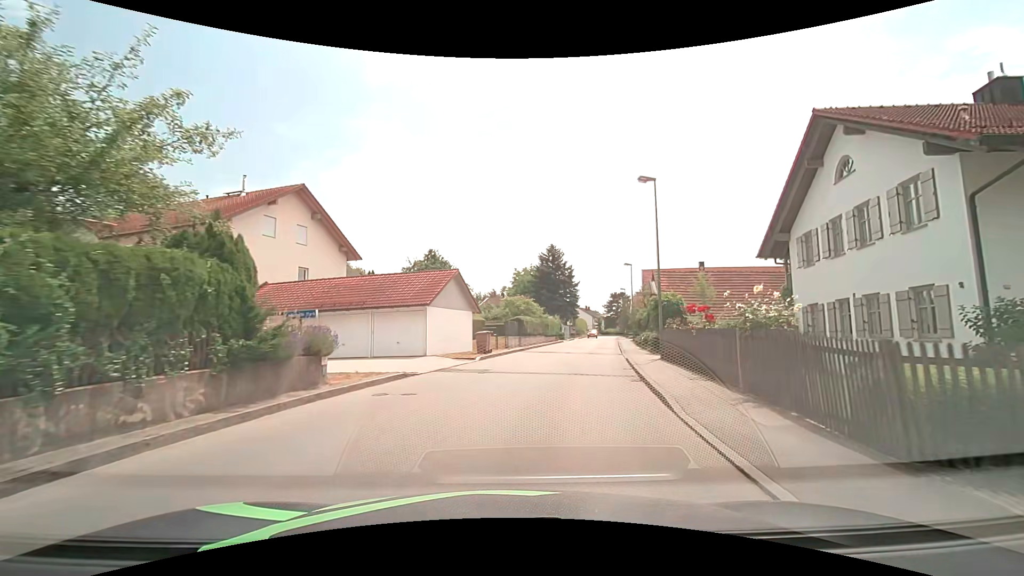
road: unclassified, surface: asphalt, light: Day
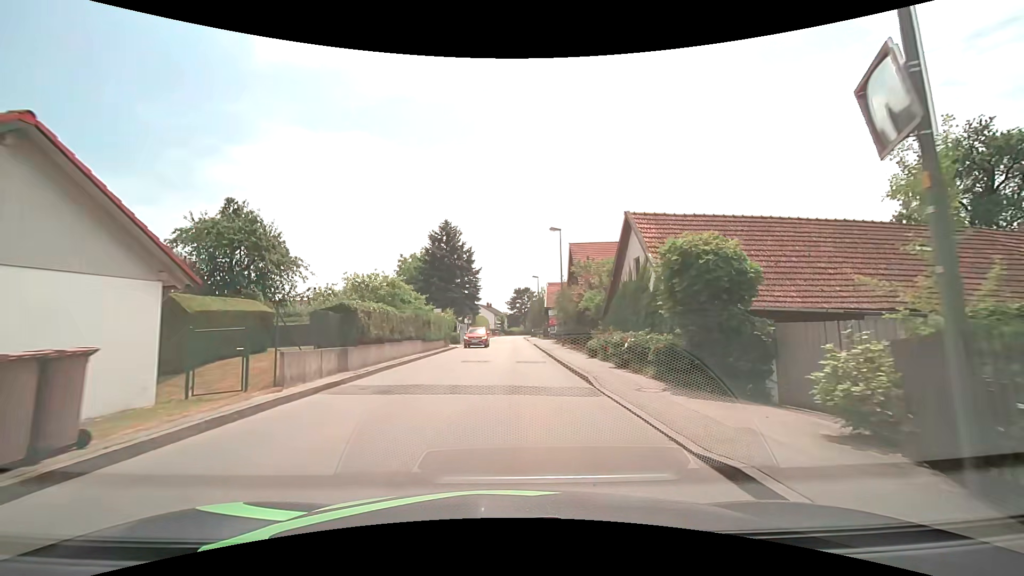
(+2.0, +18.9) m; +11°
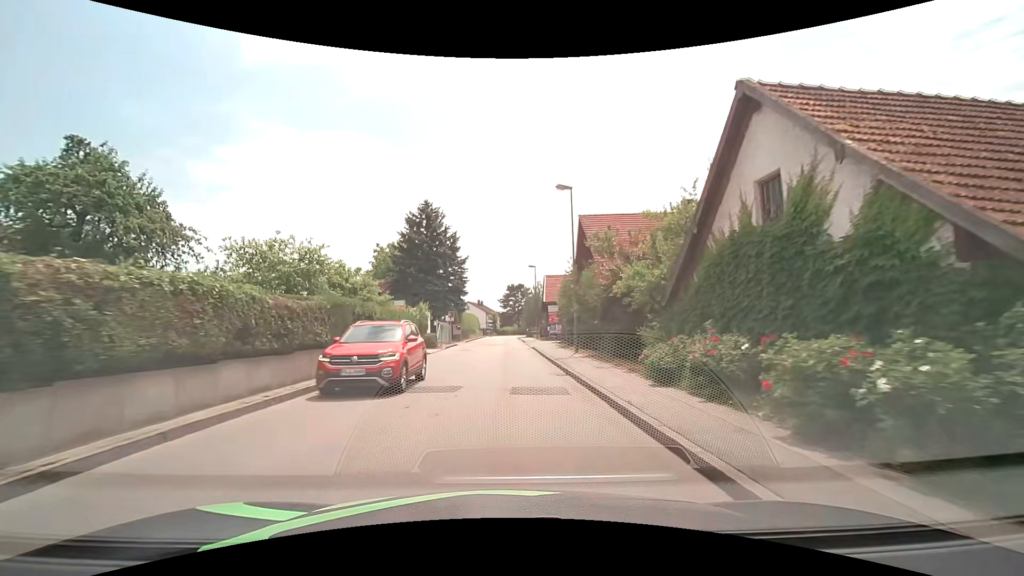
(+0.2, +10.1) m; +2°
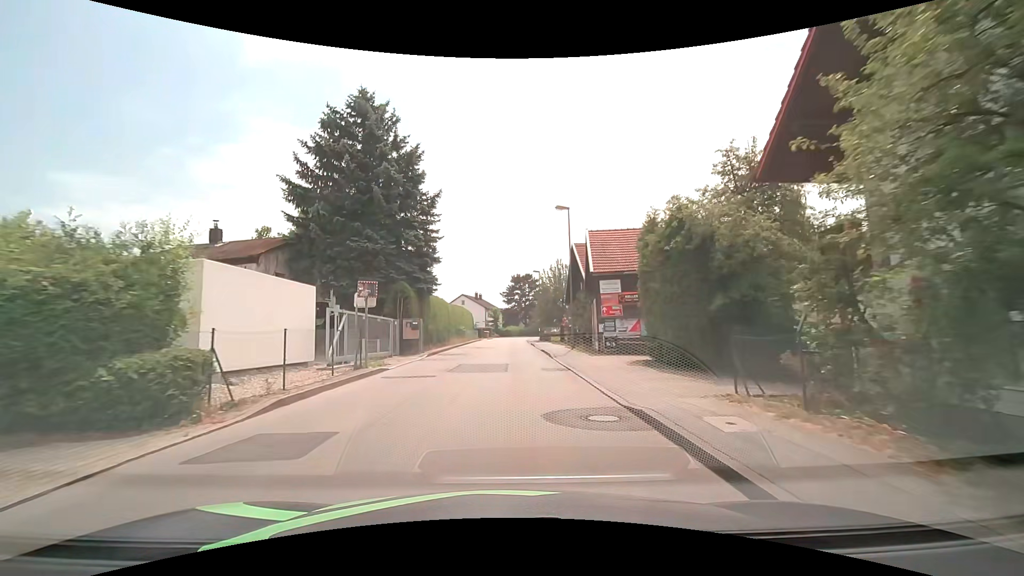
(-0.4, +26.7) m; -1°
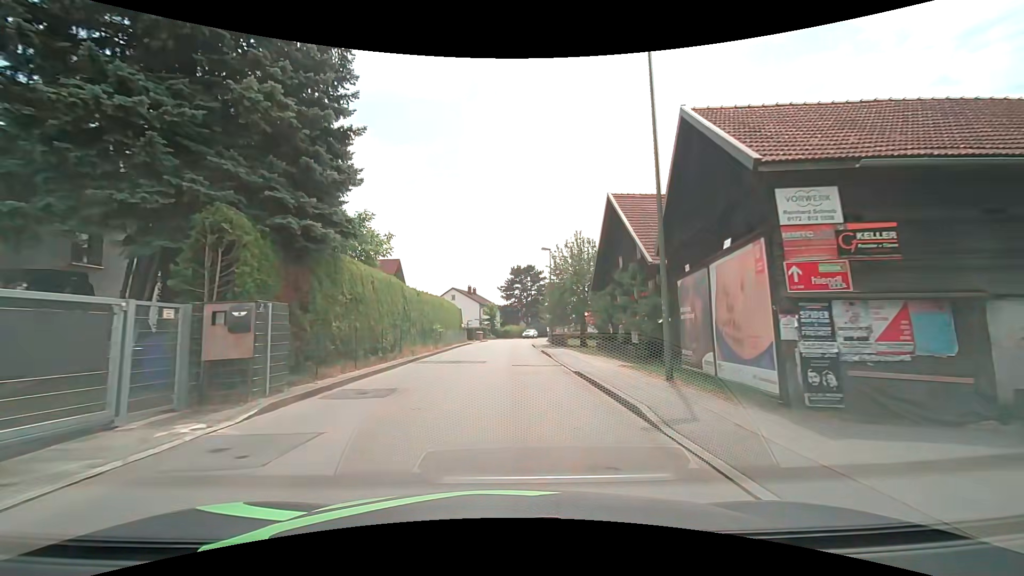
(0.0, +16.6) m; +1°
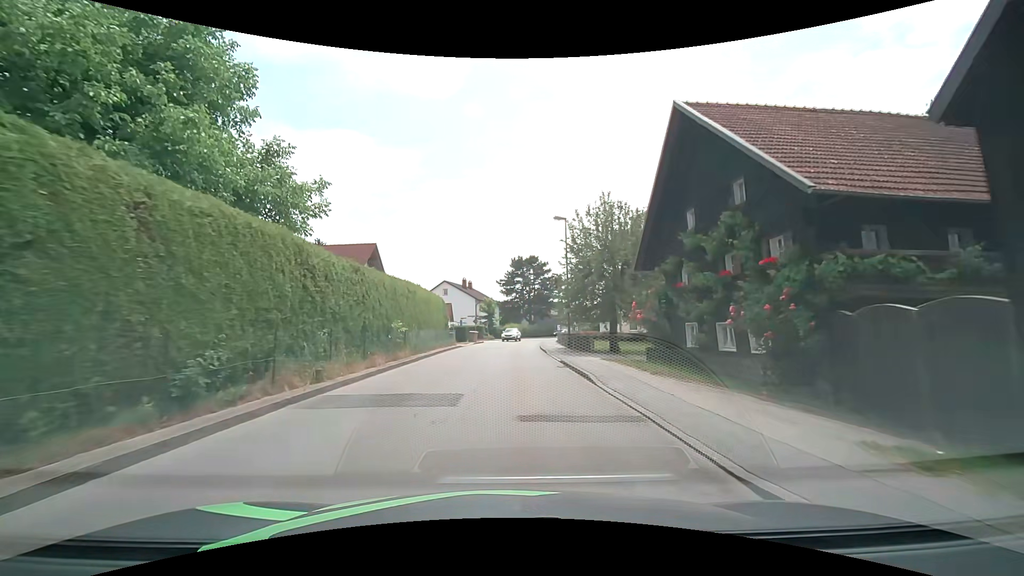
(-0.1, +11.5) m; -1°
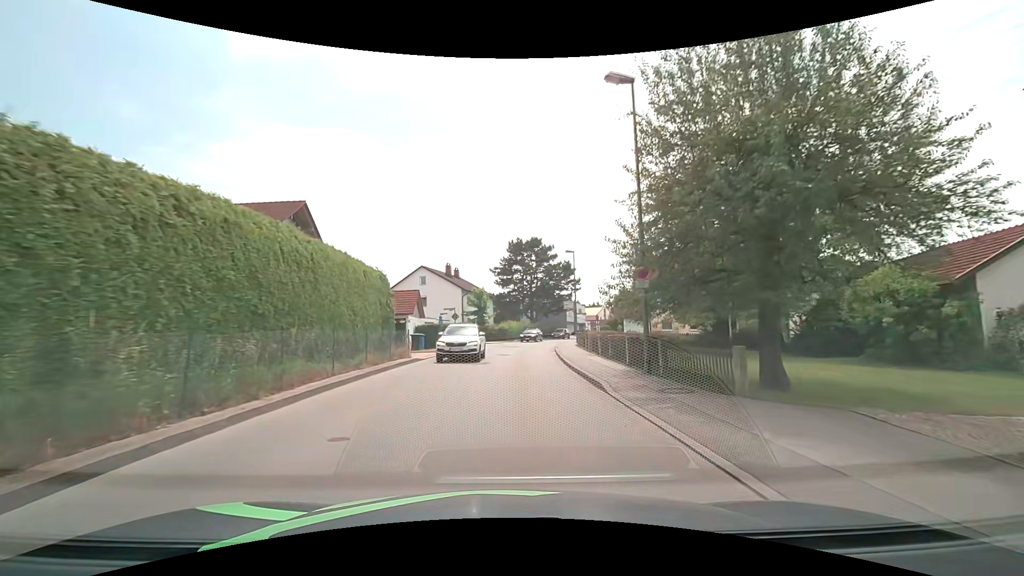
(+0.1, +17.6) m; 0°
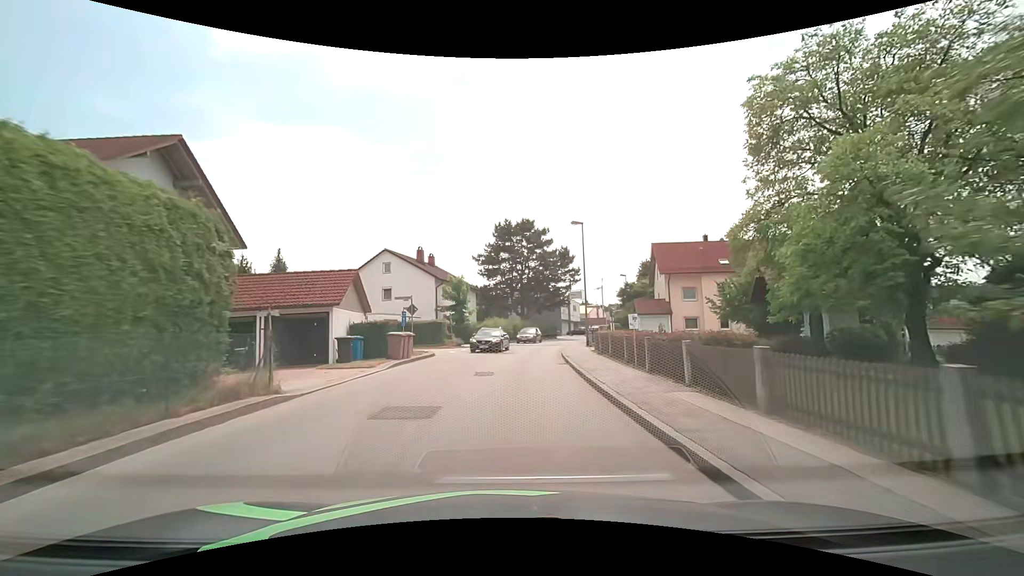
(+0.2, +11.9) m; +1°
(0, +10) (+1, +20) (+2, +30) (+3, +40) (+6, +49) (+9, +59) (+13, +68) (+18, +77) (+22, +86) (+26, +95) m
